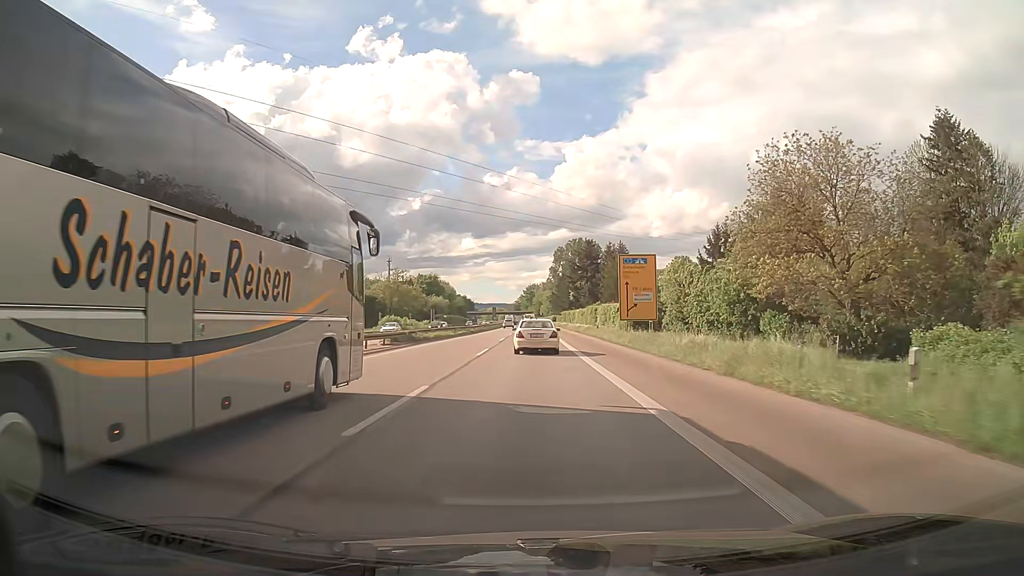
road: trunk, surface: asphalt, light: Day
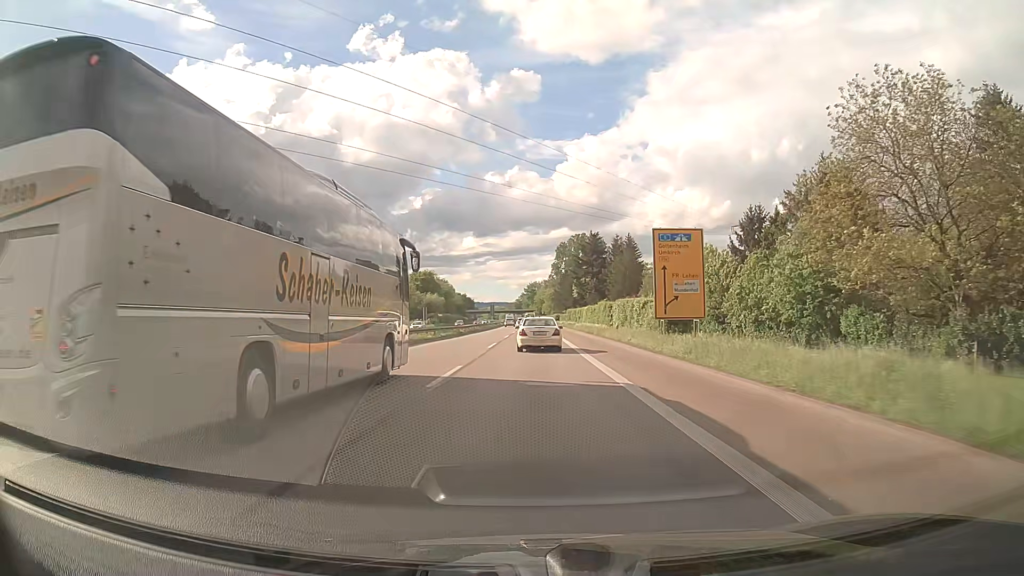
(0.0, +12.8) m; 0°
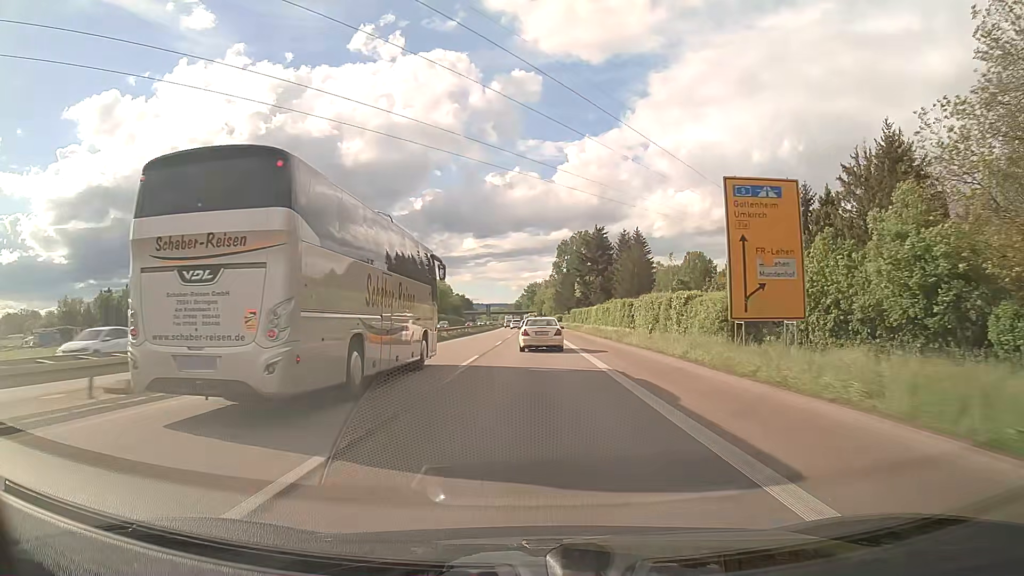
(0.0, +12.9) m; 0°
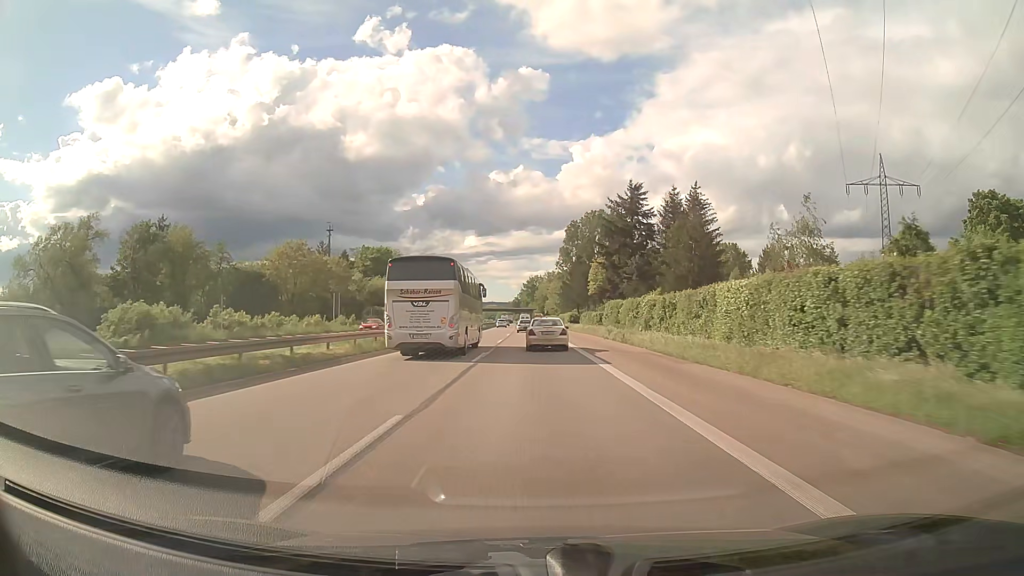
(-0.1, +52.5) m; 0°
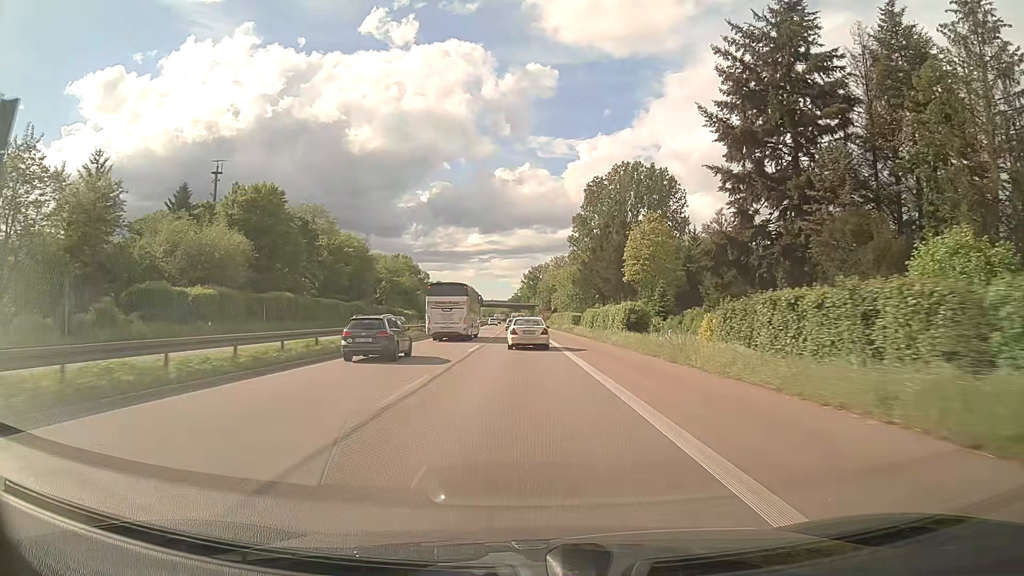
(+0.2, +67.4) m; 0°
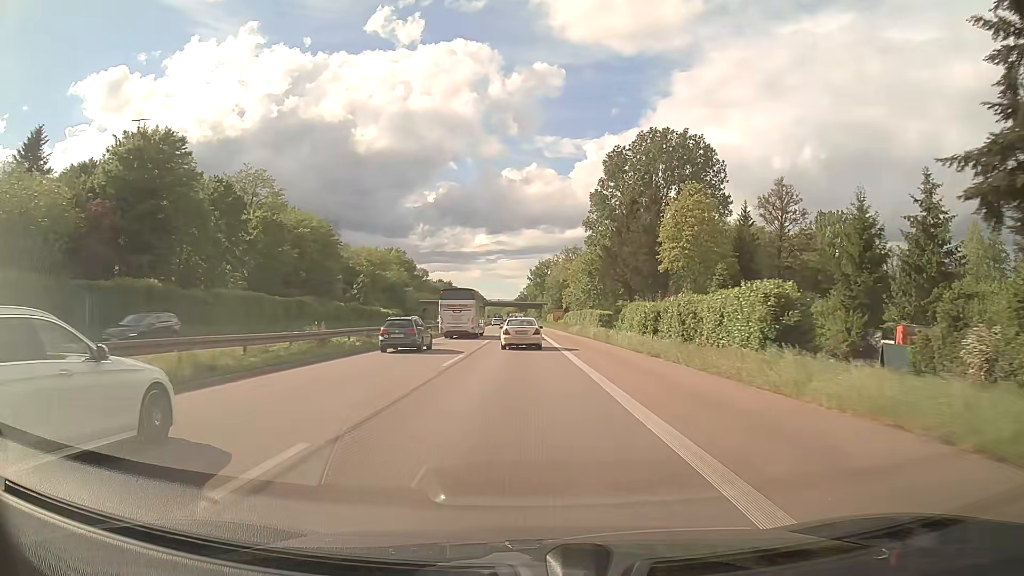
(-0.2, +27.2) m; -1°
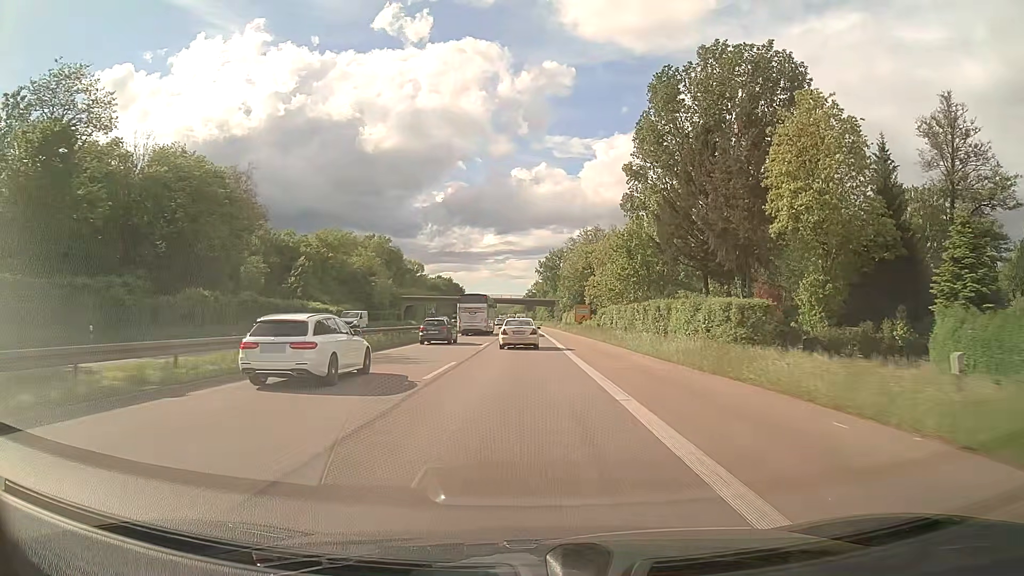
(-0.1, +40.8) m; 0°
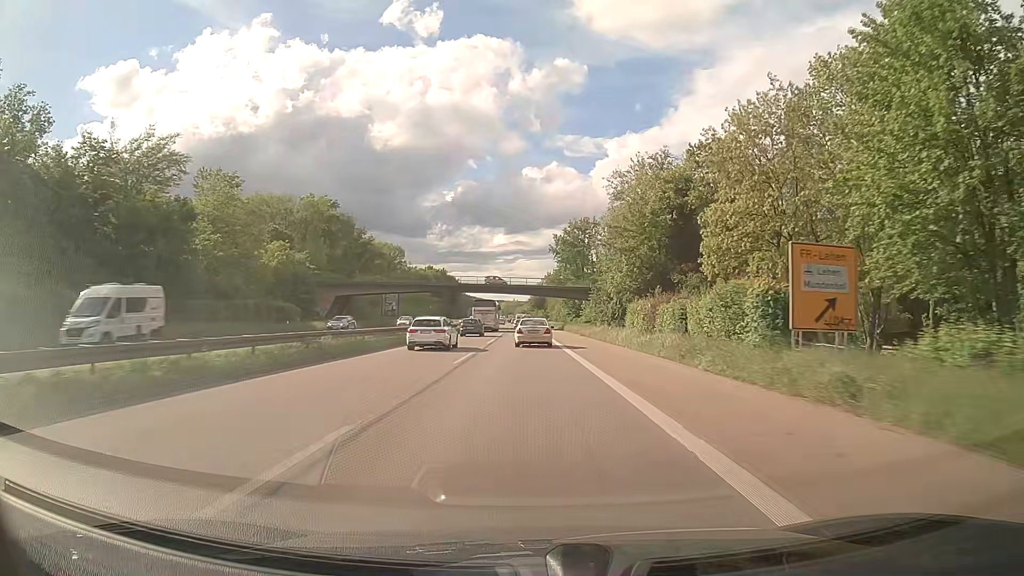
(-0.5, +68.0) m; -1°
(0, +10) (0, +20) (0, +30) (0, +40) (0, +50) (0, +60) (0, +70) (+1, +80) (+1, +90) (+1, +100) m
